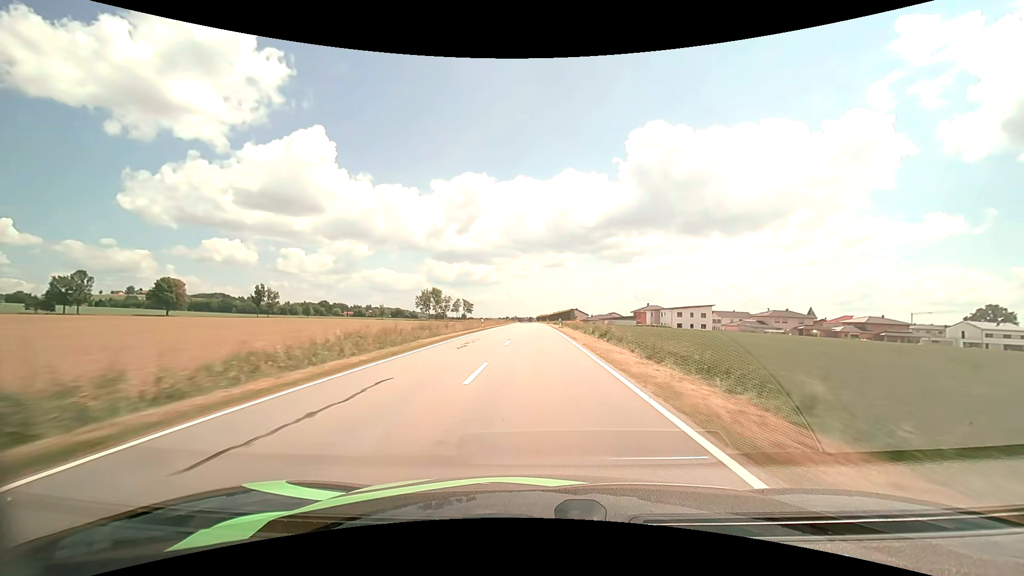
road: tertiary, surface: asphalt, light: Day
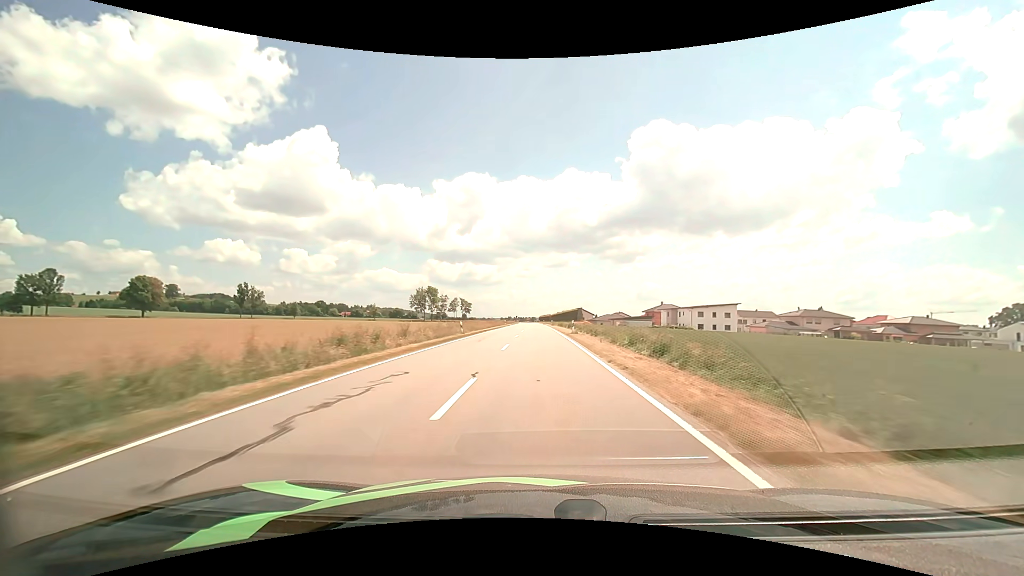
(0.0, +15.4) m; 0°
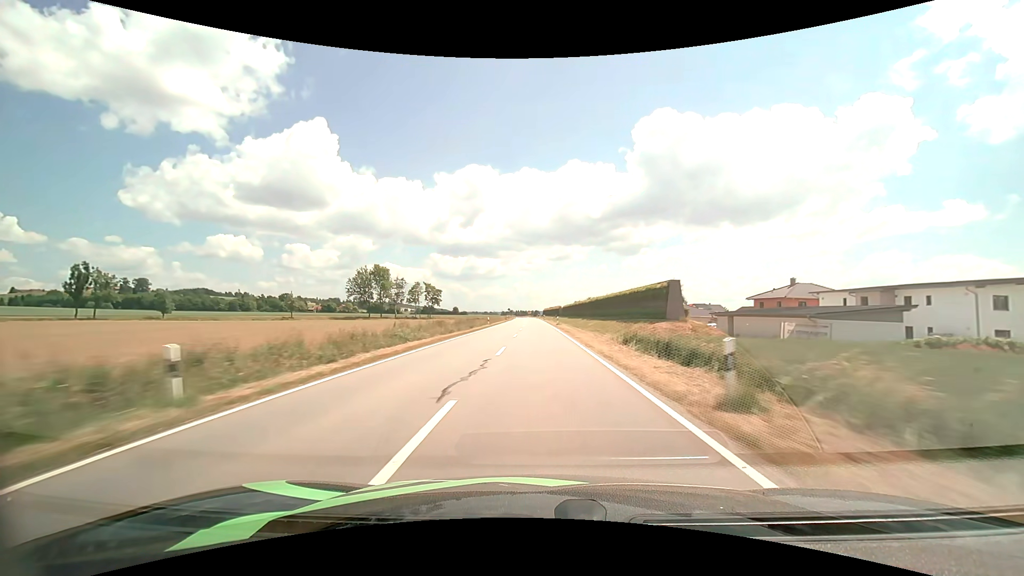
(-0.3, +77.8) m; 0°
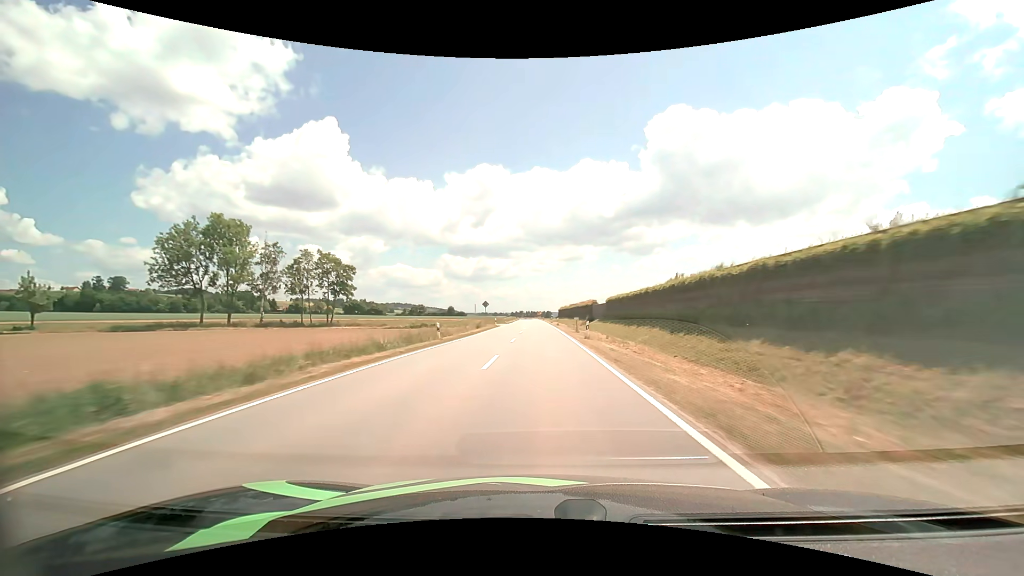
(-0.6, +78.6) m; -1°
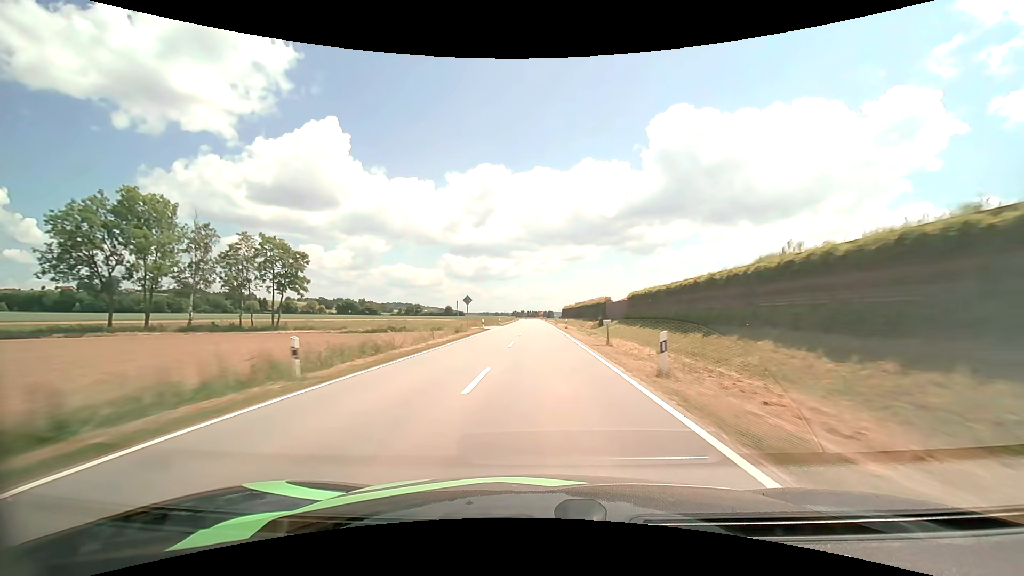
(0.0, +15.7) m; 0°
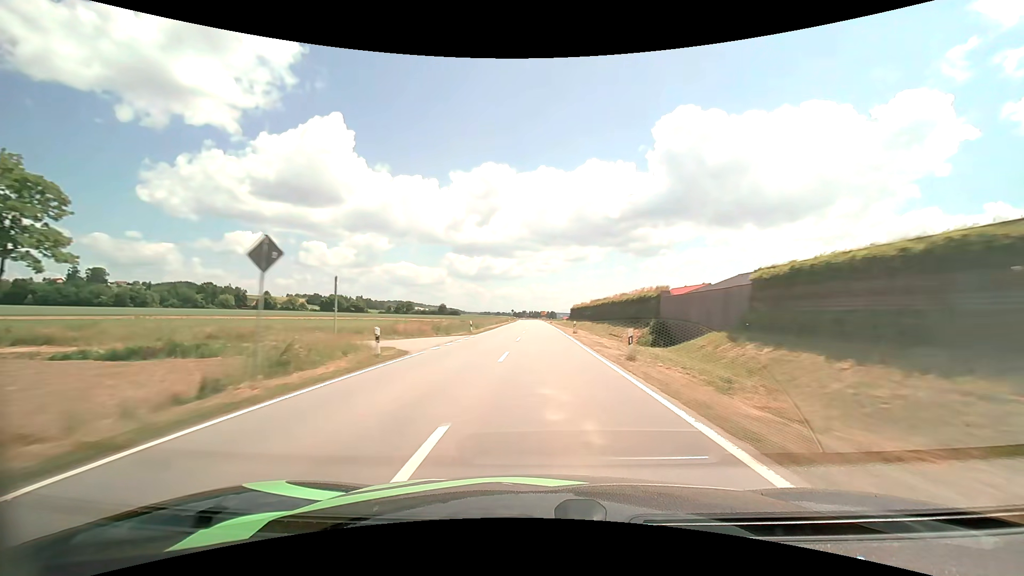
(-0.1, +31.4) m; 0°
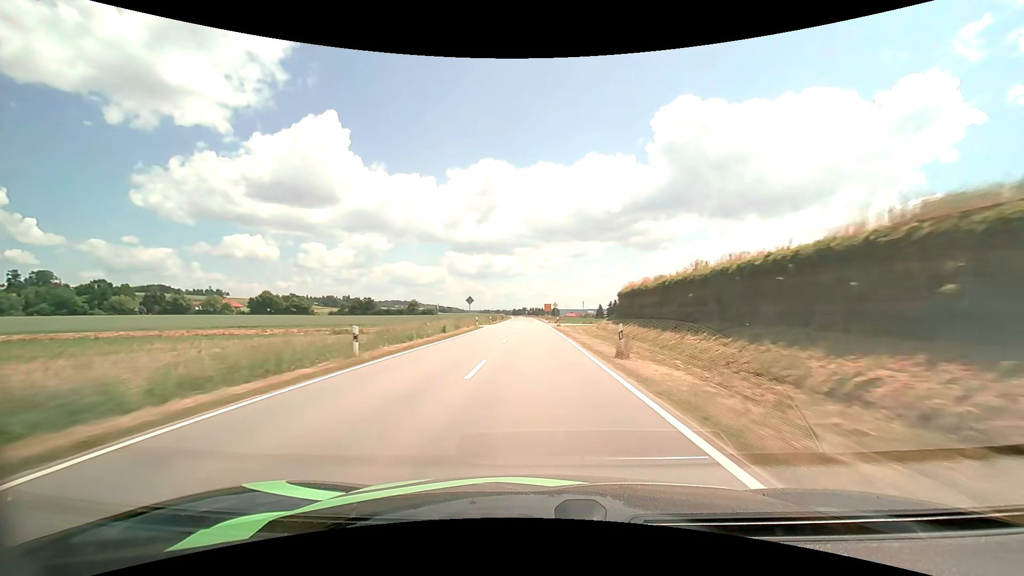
(+0.1, +79.0) m; 0°
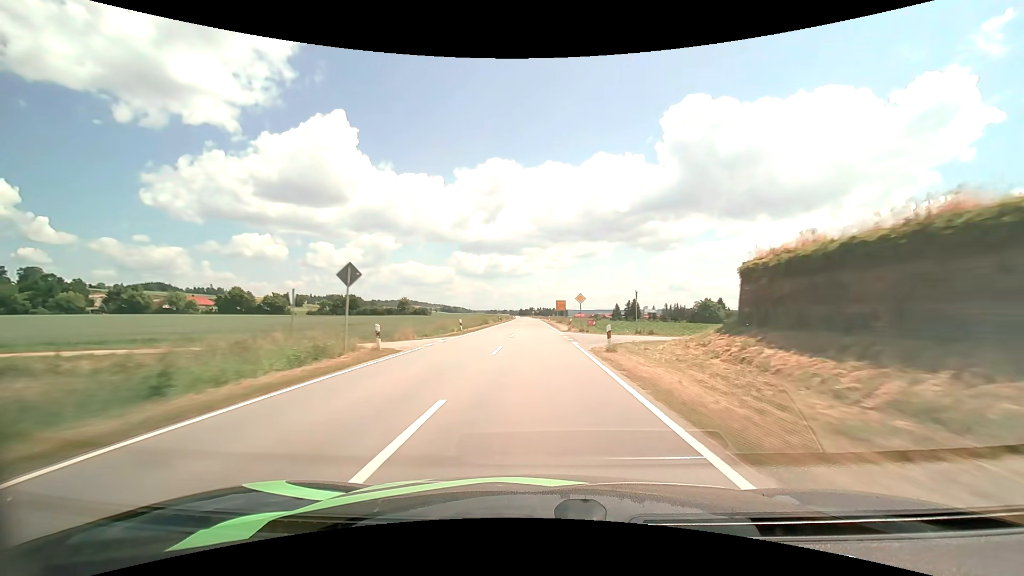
(-0.2, +31.5) m; -1°
(0, +10) (0, +20) (0, +30) (0, +40) (0, +50) (-1, +60) (-1, +70) (-1, +80) (-1, +90) (-1, +100) m
